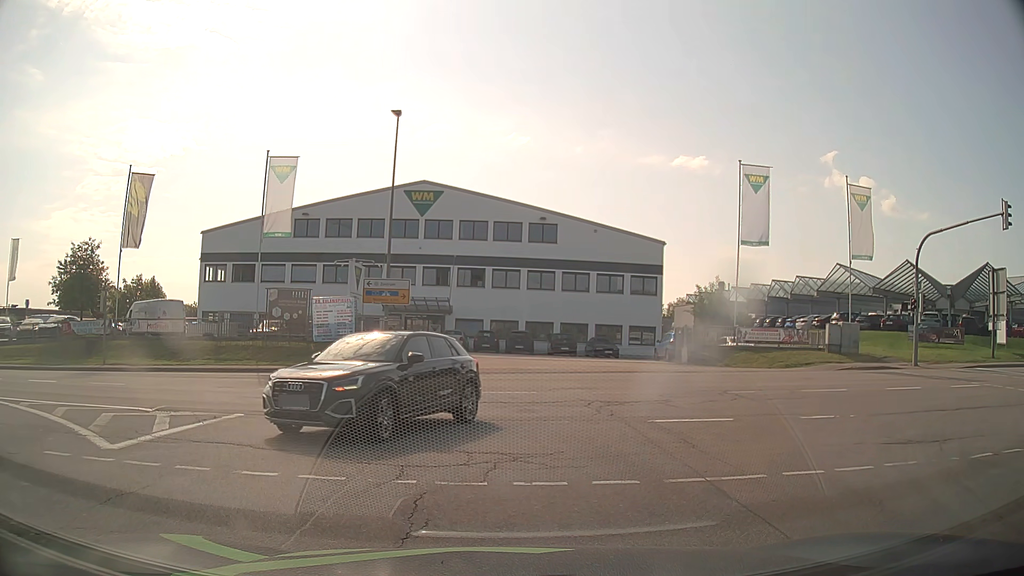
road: secondary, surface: asphalt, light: Day
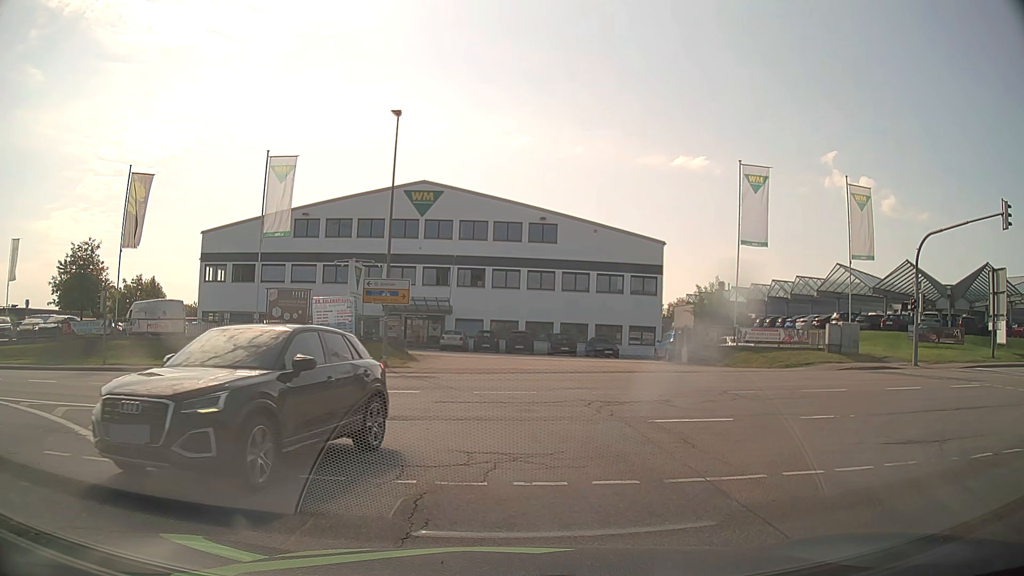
(0.0, 0.0) m; 0°
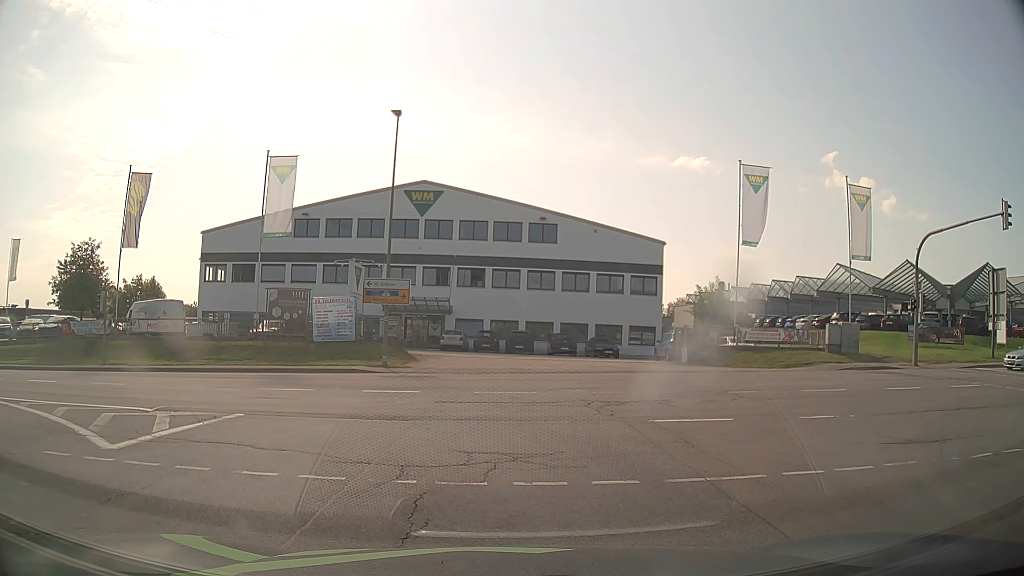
(0.0, 0.0) m; 0°
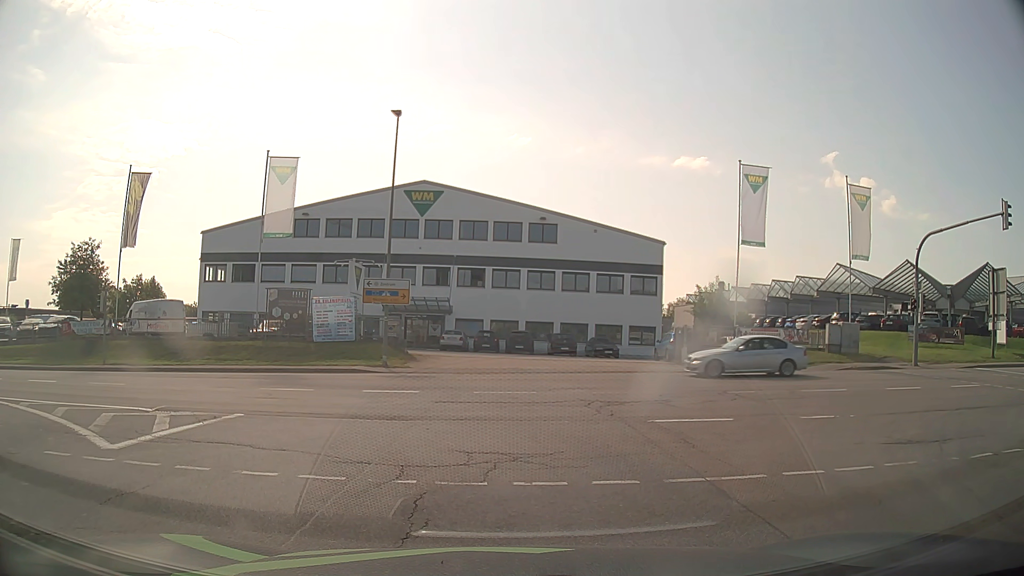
(0.0, 0.0) m; 0°
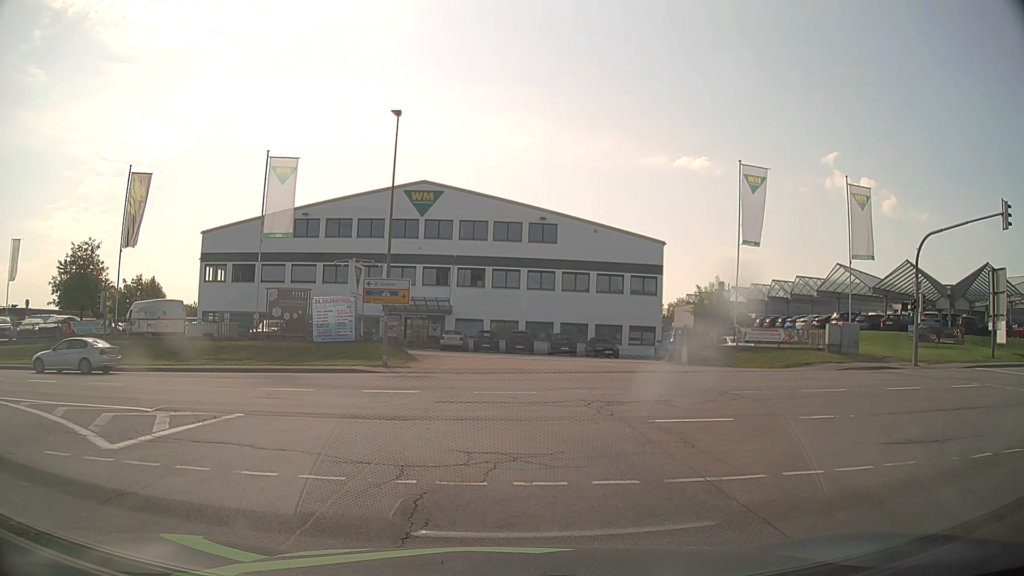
(0.0, 0.0) m; 0°
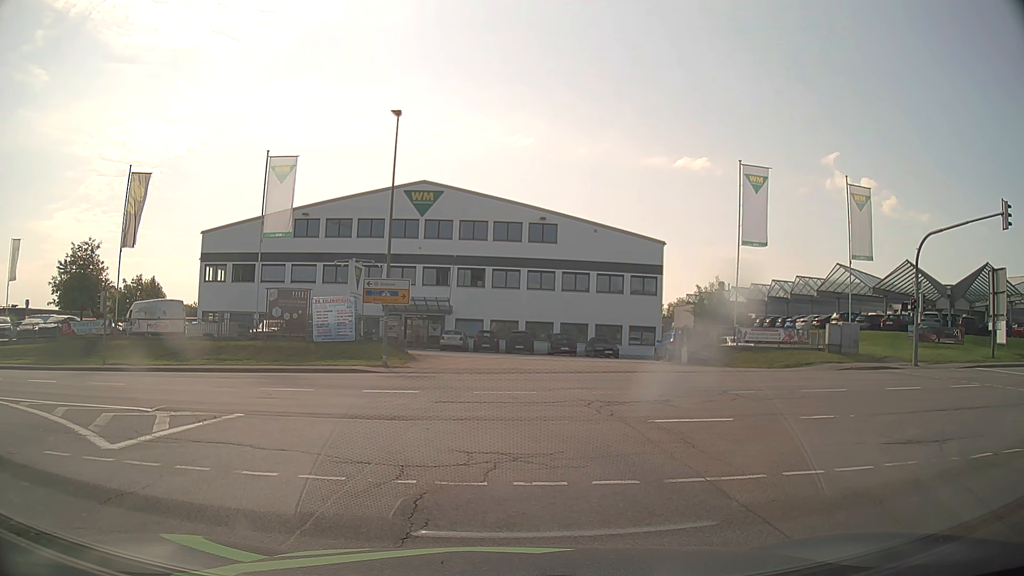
(0.0, 0.0) m; 0°
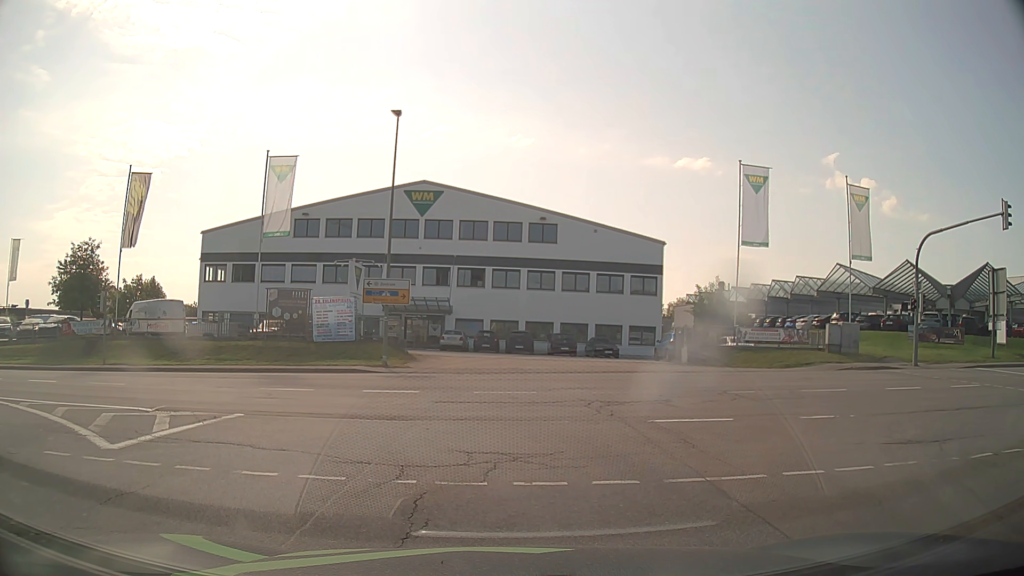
(0.0, 0.0) m; 0°
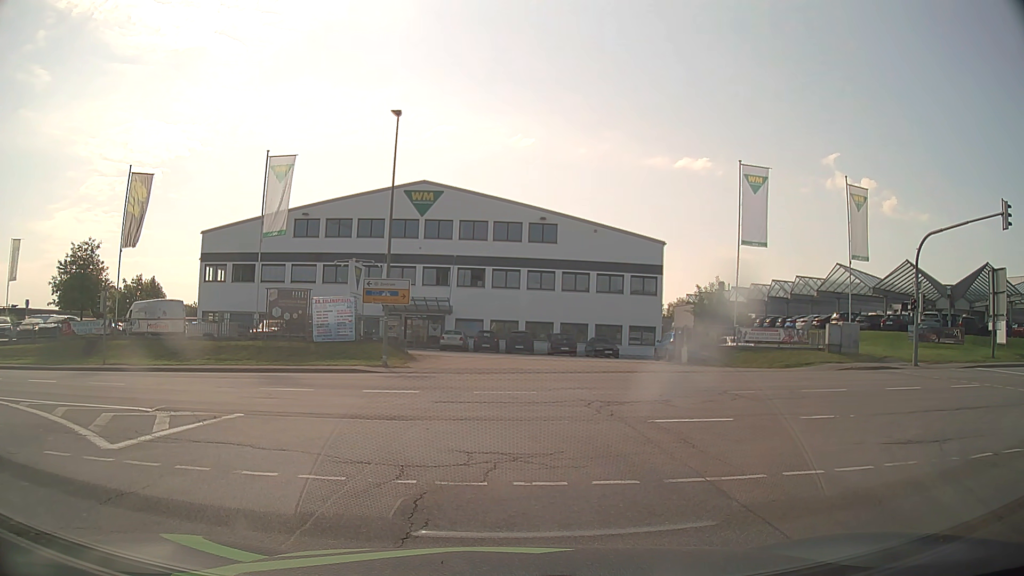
(0.0, 0.0) m; 0°
